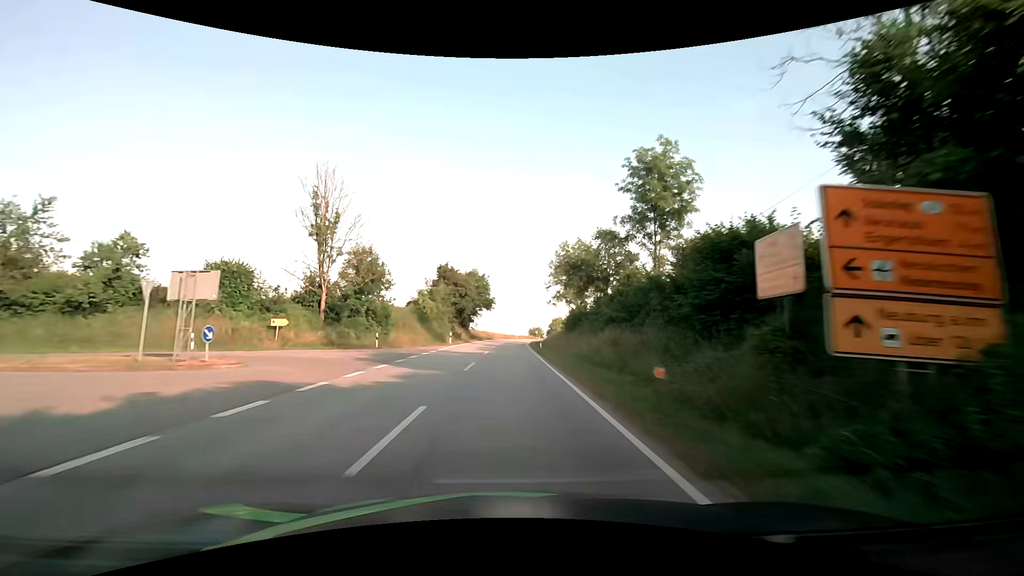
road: secondary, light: Day
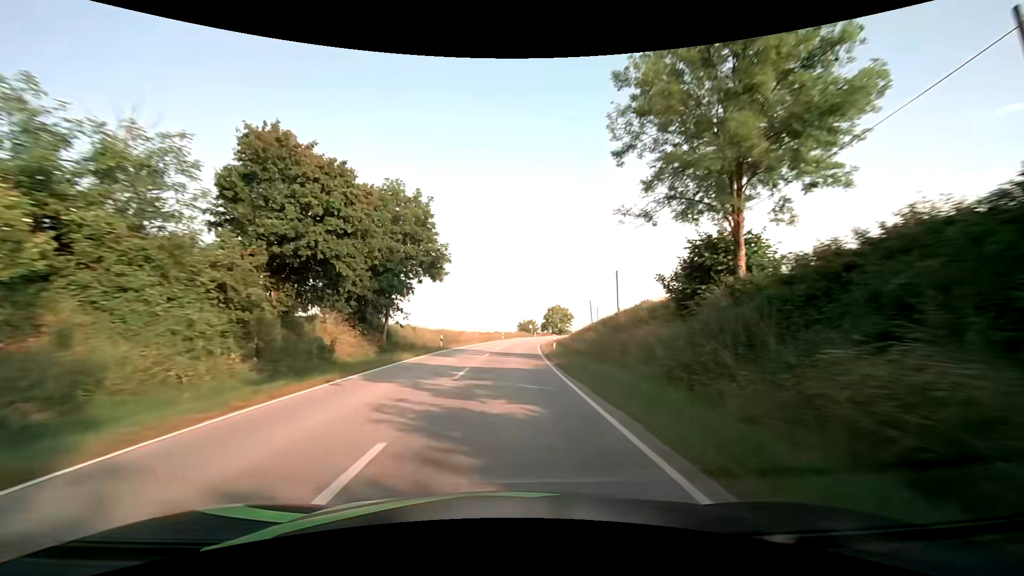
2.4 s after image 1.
(+0.4, +50.5) m; +2°
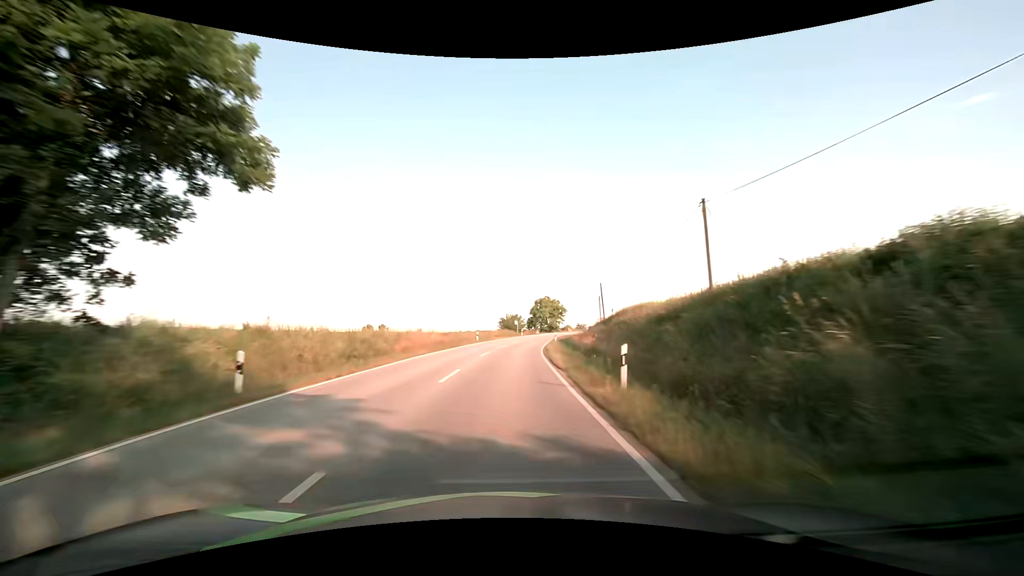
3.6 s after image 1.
(+0.5, +25.3) m; +2°
(0, +10) (0, +20) (+1, +30) (+1, +40) (+2, +50) (+4, +60) (+5, +70) (+7, +80) (+9, +89) (+11, +99) m
